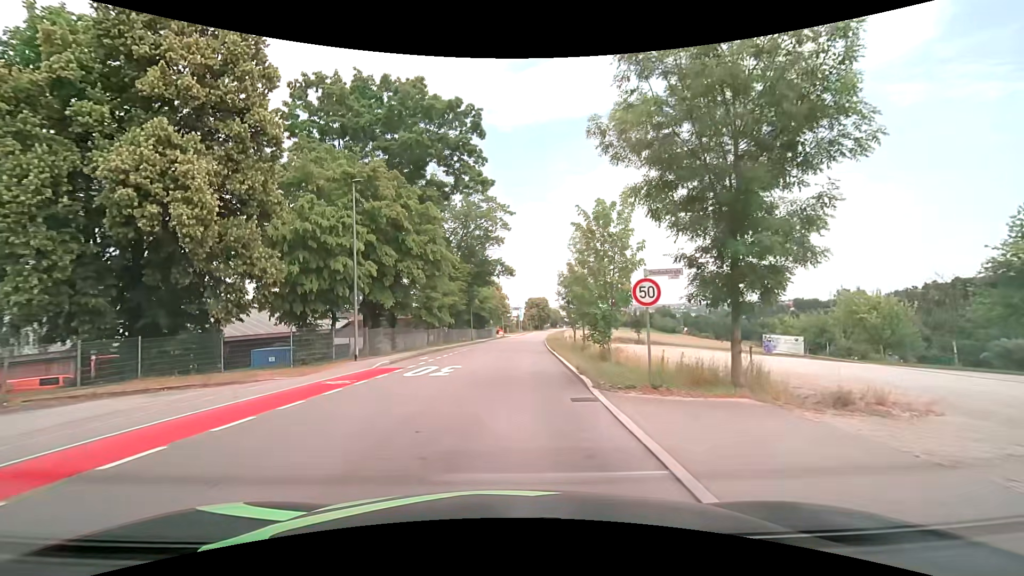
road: tertiary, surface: asphalt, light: Day
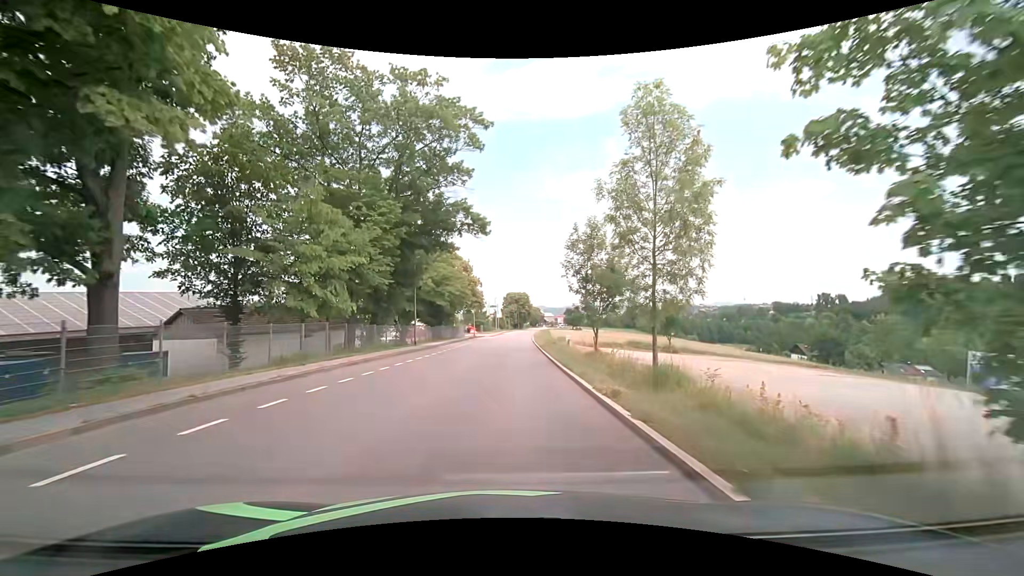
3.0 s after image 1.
(+0.5, +24.9) m; +2°
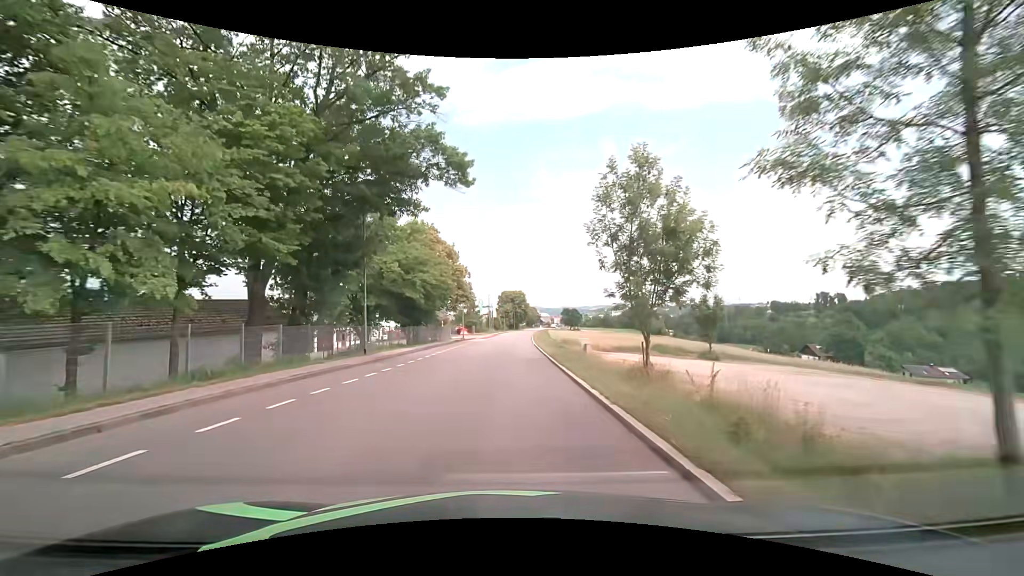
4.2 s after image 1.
(+0.1, +11.8) m; +1°
(0, +10) (0, +20) (0, +30) (0, +40) (+1, +50) (+1, +60) (+1, +70) (+2, +80) (+2, +90) (+3, +100) m
